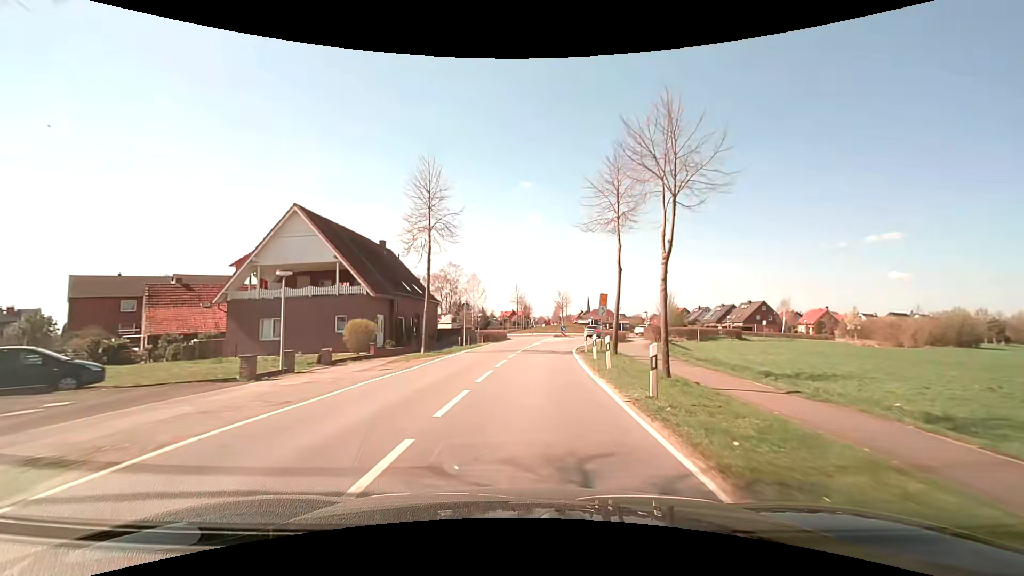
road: secondary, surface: asphalt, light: Day
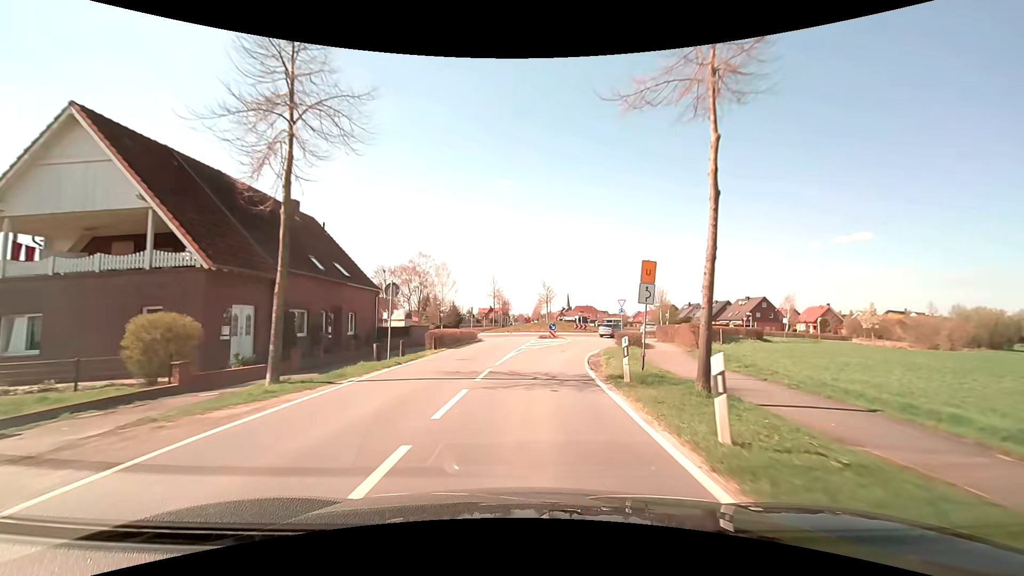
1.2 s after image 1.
(+0.2, +14.0) m; +2°
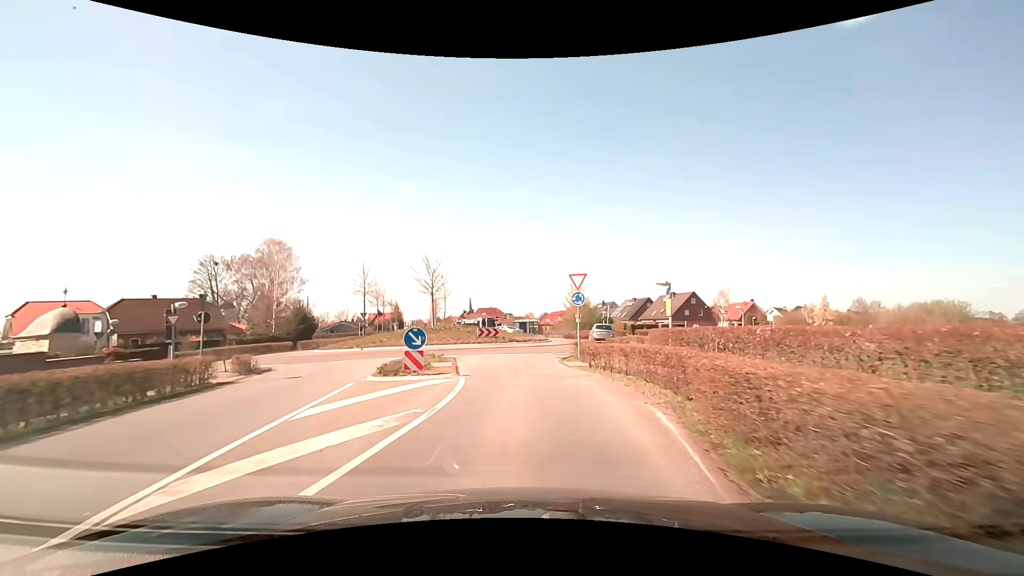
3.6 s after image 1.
(+2.1, +25.0) m; +11°
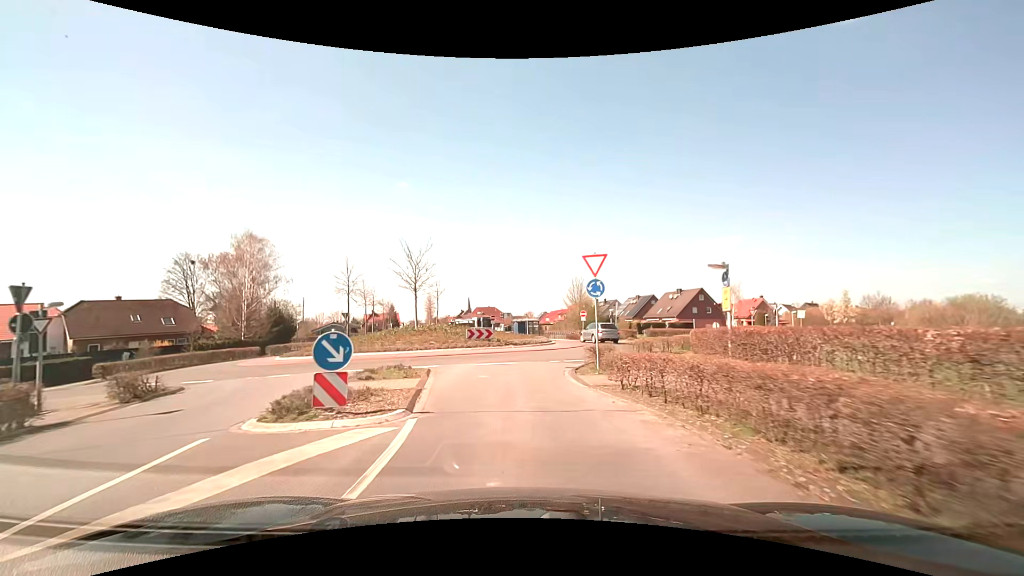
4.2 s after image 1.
(0.0, +5.6) m; 0°
